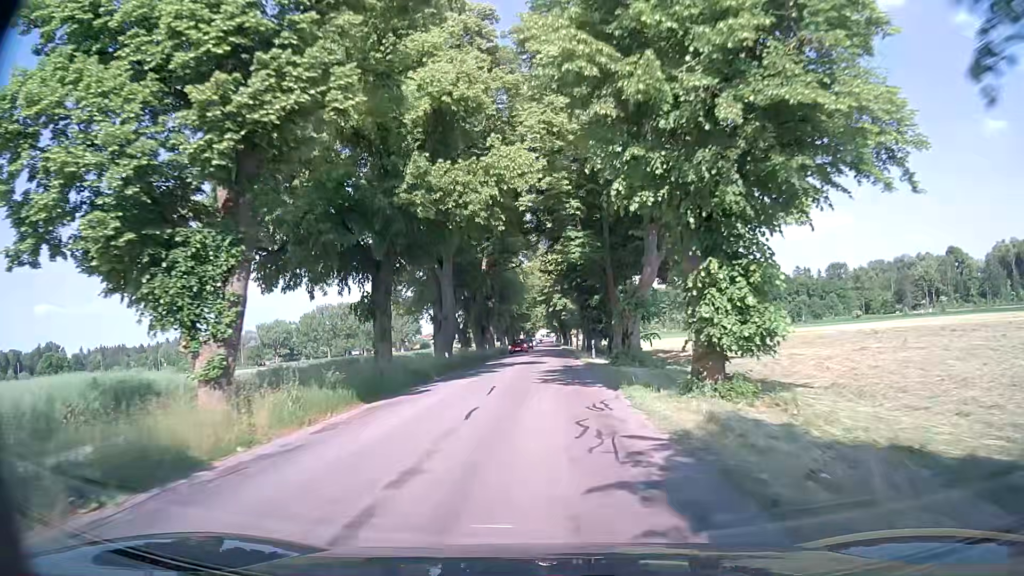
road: tertiary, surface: asphalt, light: Day
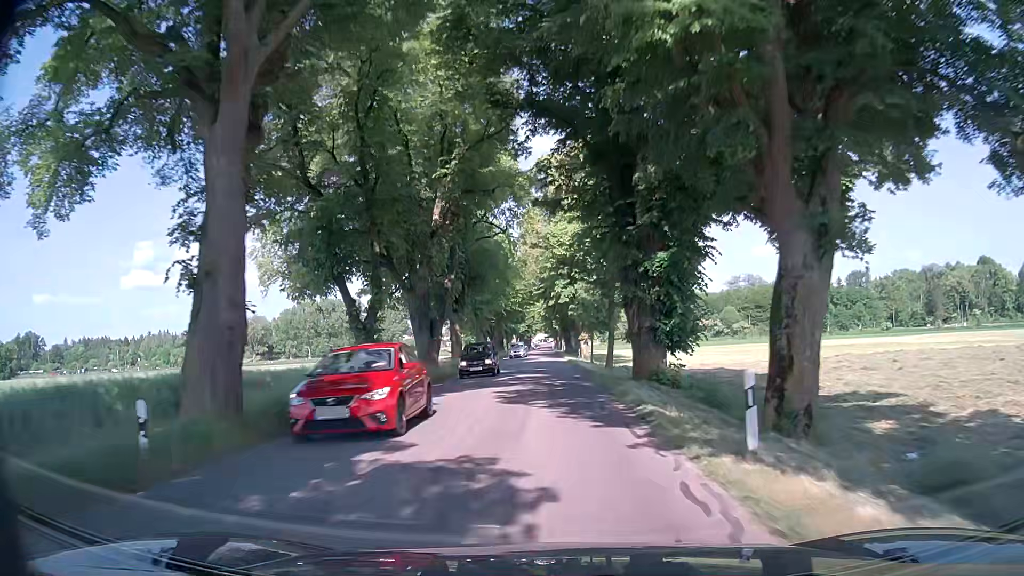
(-0.3, +27.5) m; 0°
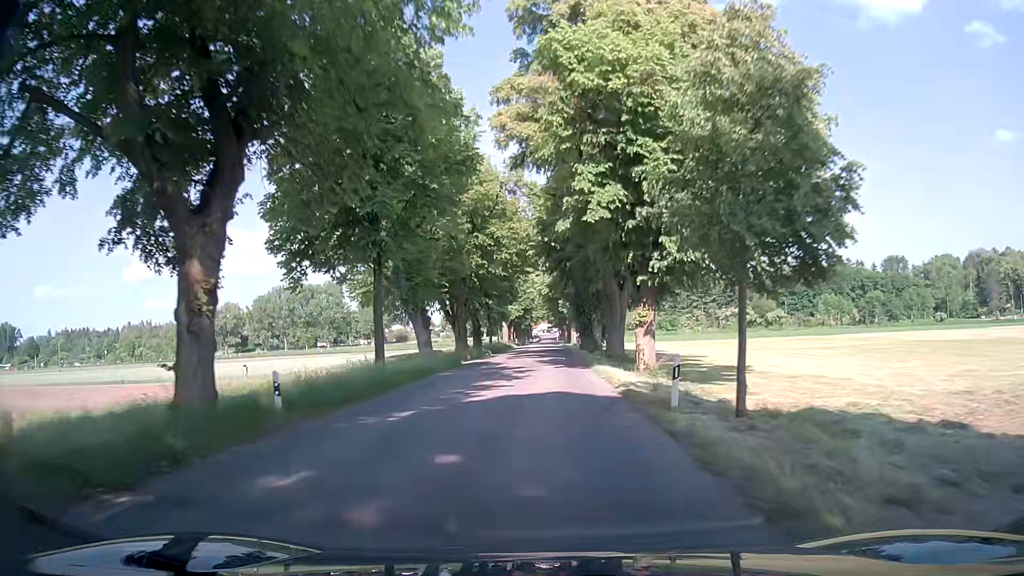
(-0.1, +36.7) m; 0°
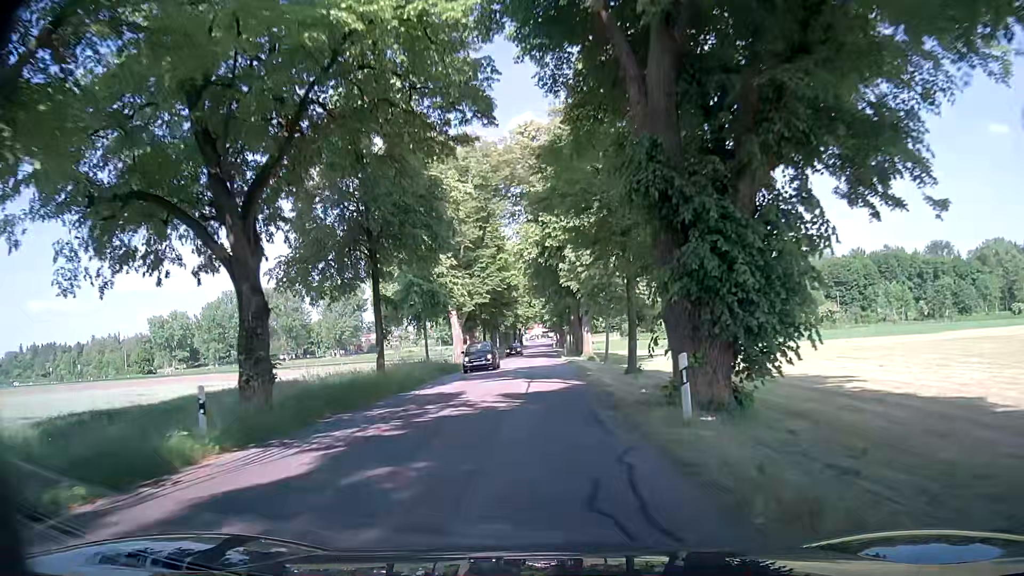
(-0.2, +45.4) m; -2°
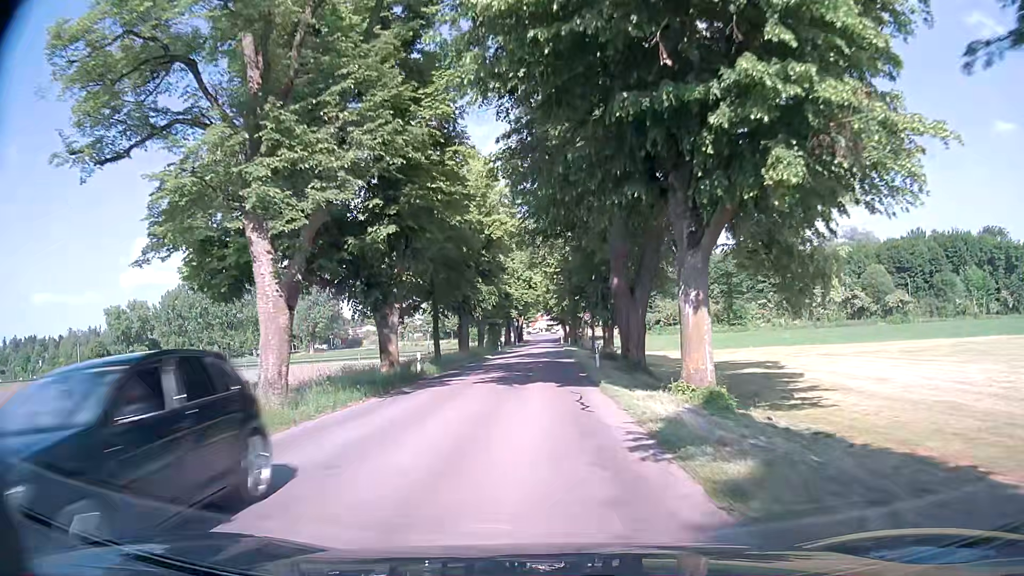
(+0.6, +35.1) m; +1°
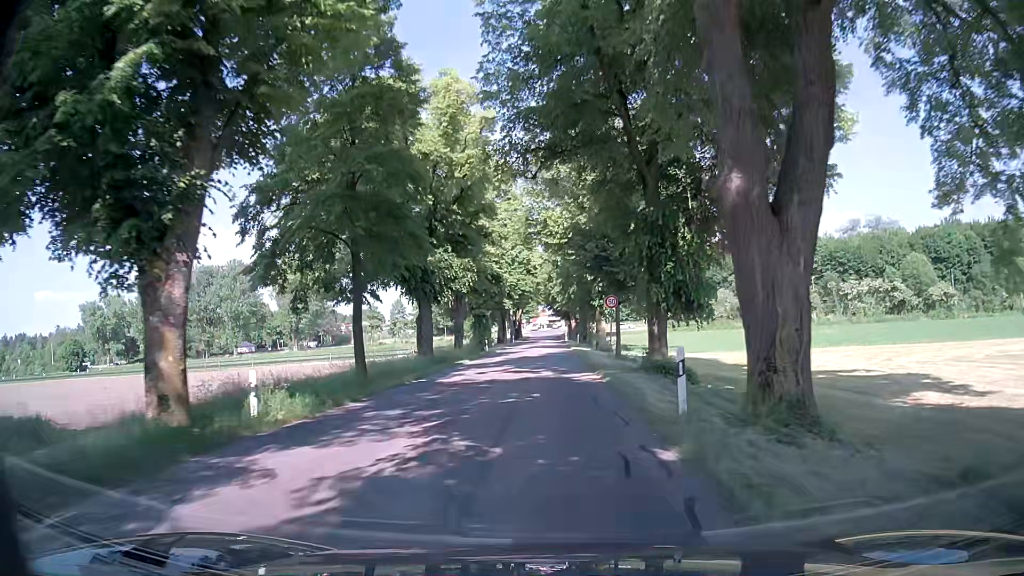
(-0.1, +16.8) m; 0°
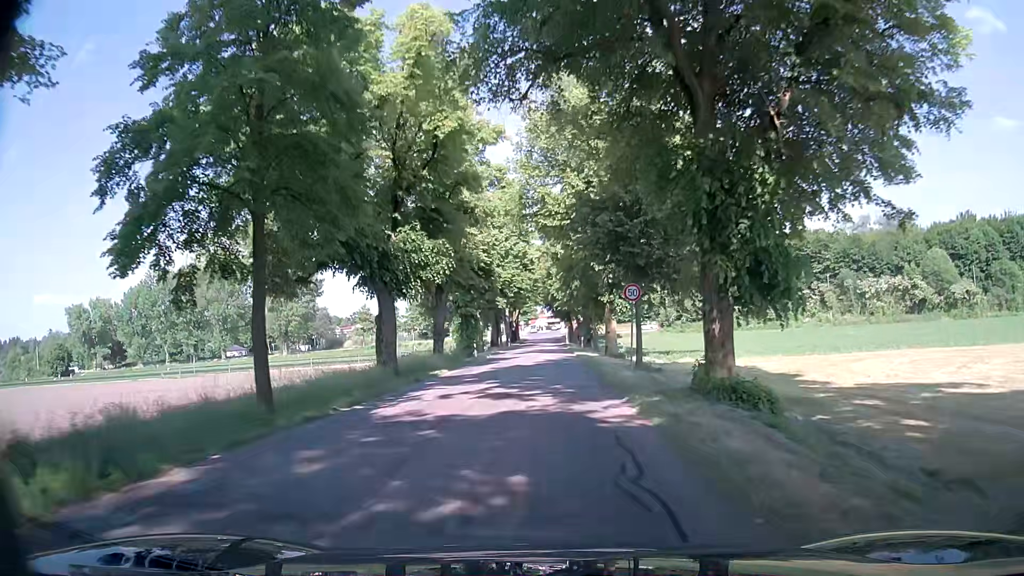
(0.0, +8.0) m; -1°
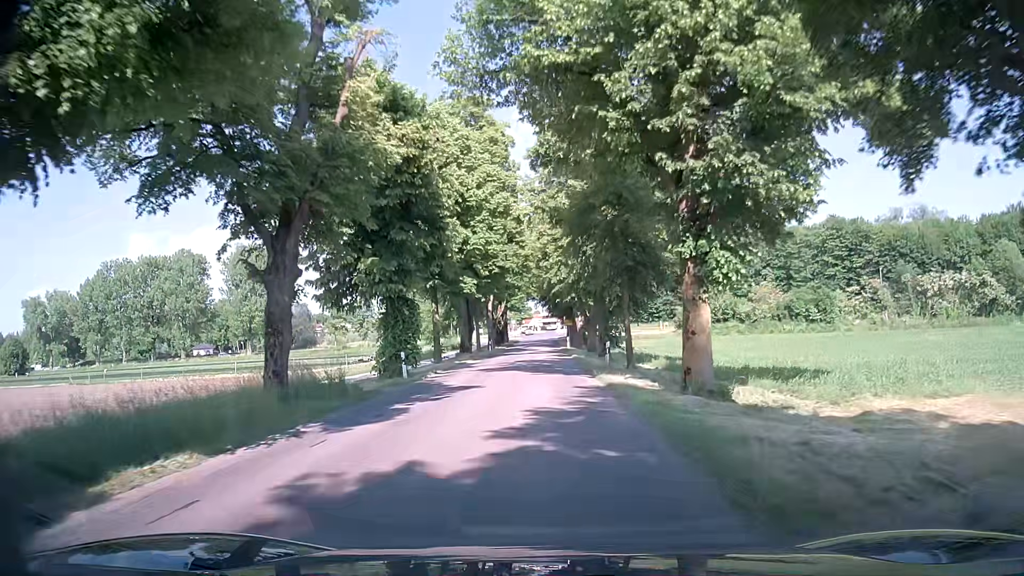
(+0.5, +22.5) m; +3°
(0, +10) (0, +20) (0, +30) (0, +40) (-1, +50) (-1, +60) (-1, +70) (-1, +80) (-1, +90) (-2, +100) m
